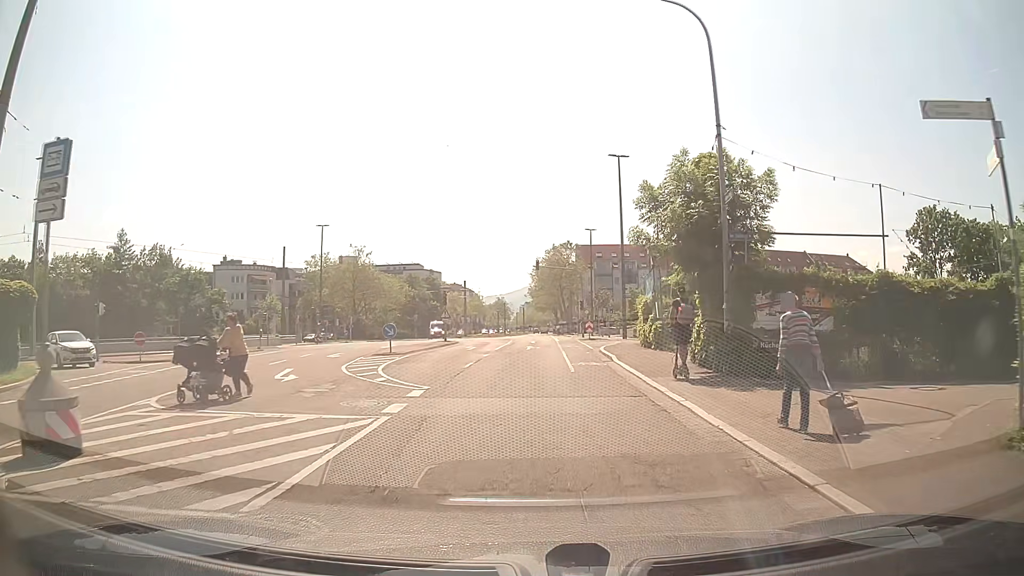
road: tertiary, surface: asphalt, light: Day
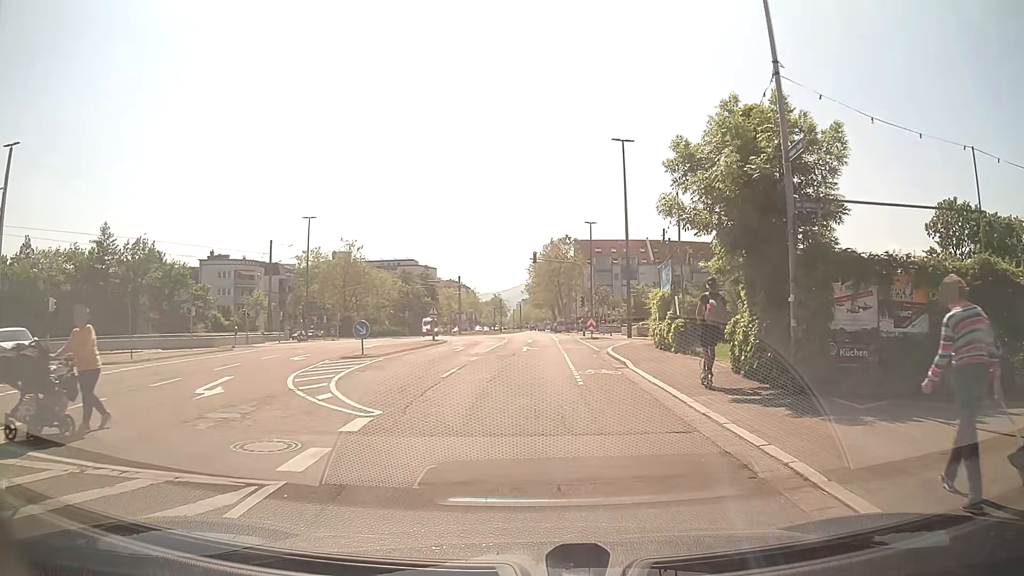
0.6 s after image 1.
(-0.1, +4.1) m; -1°
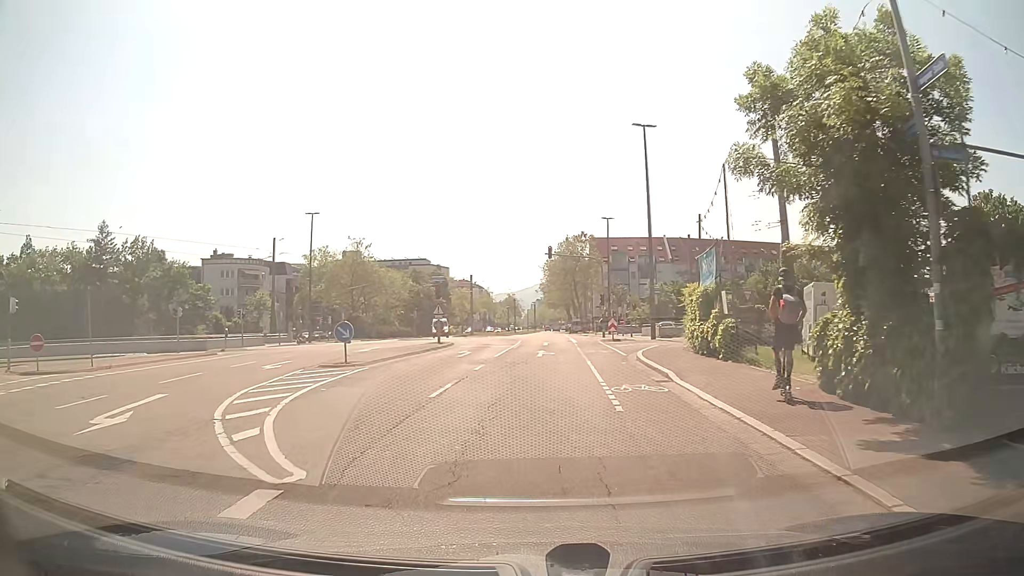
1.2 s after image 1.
(0.0, +3.9) m; -1°
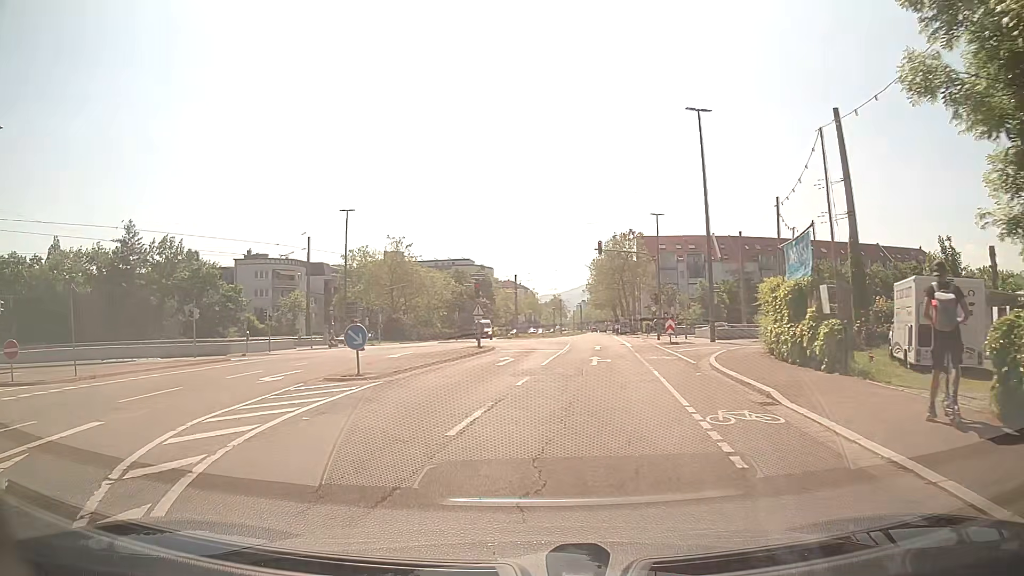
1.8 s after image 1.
(-0.1, +3.6) m; -3°
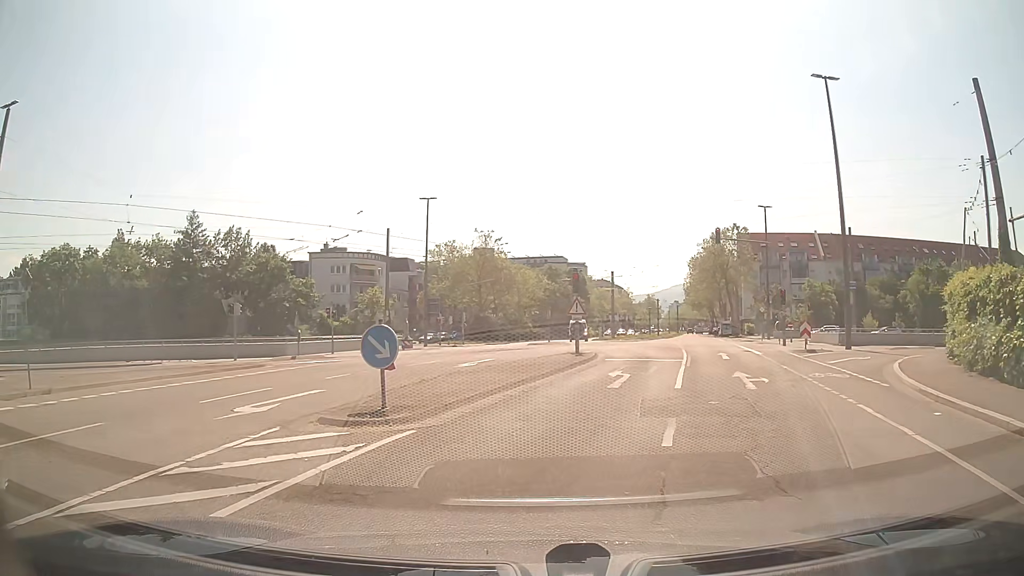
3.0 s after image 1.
(-0.6, +6.5) m; -9°
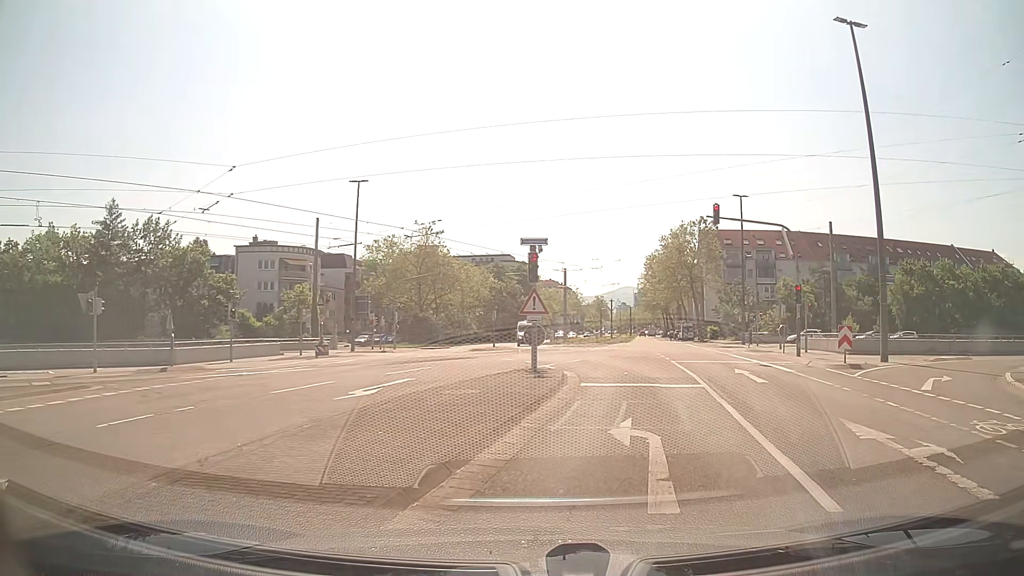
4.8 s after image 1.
(+0.3, +8.5) m; +6°
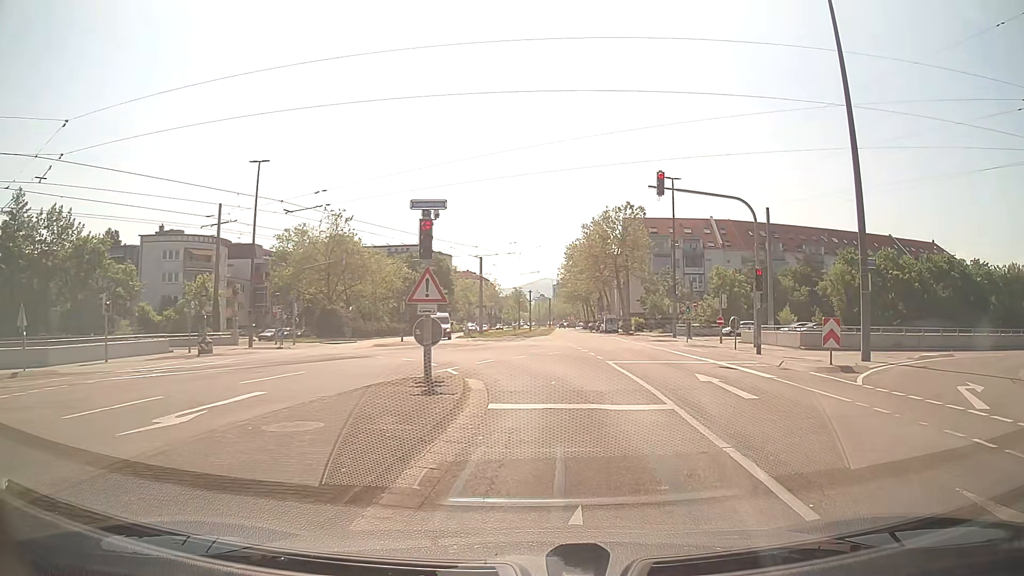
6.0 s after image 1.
(+0.3, +4.9) m; +6°
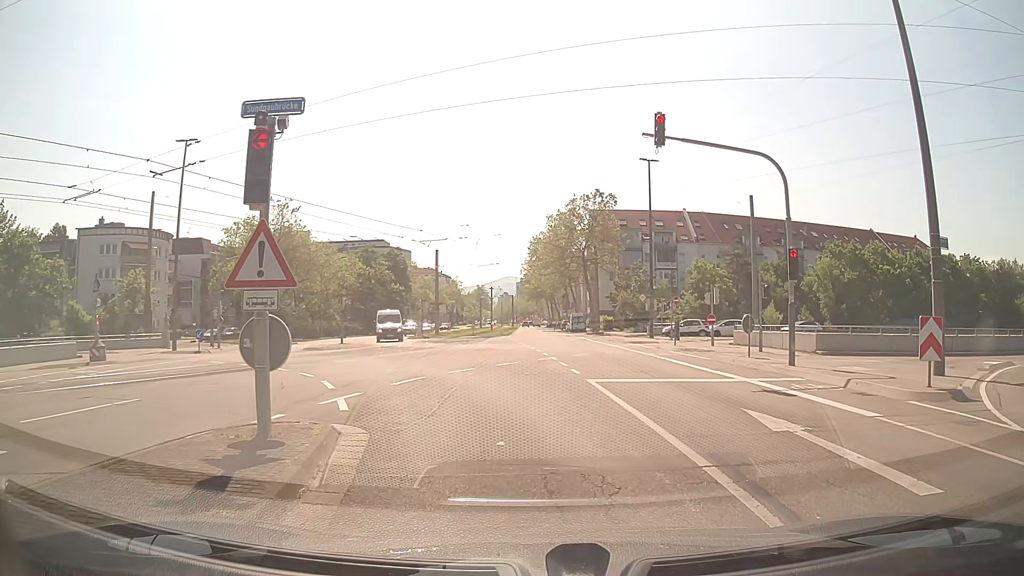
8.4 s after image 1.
(+0.3, +6.3) m; +1°
